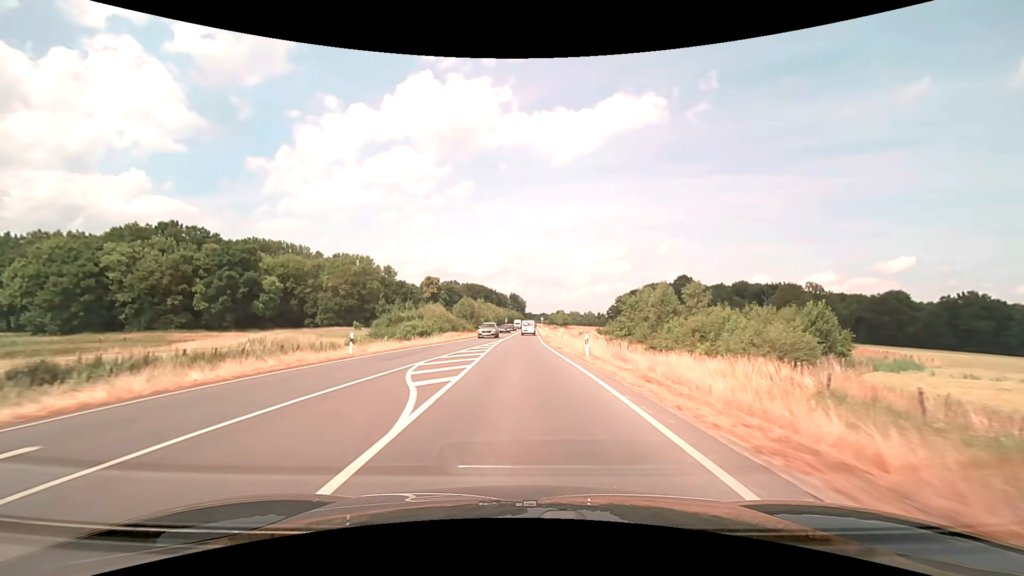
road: secondary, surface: asphalt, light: Day
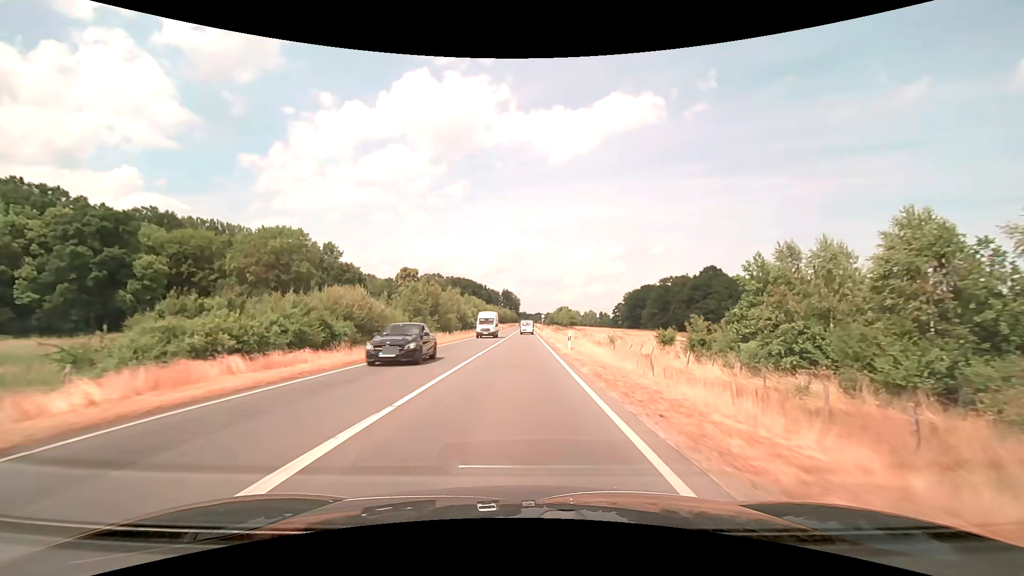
(+0.3, +44.5) m; +1°
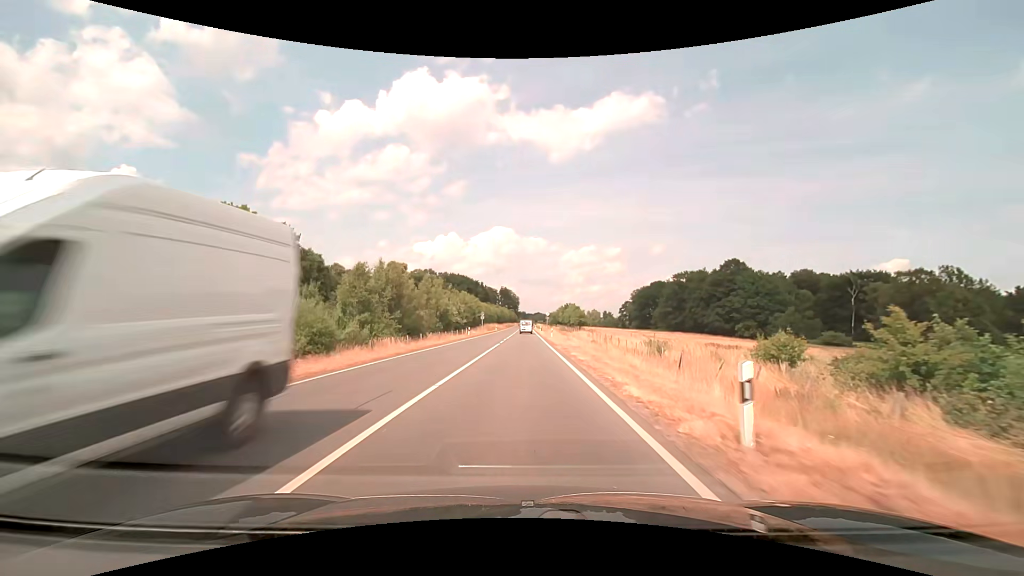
(0.0, +22.3) m; 0°
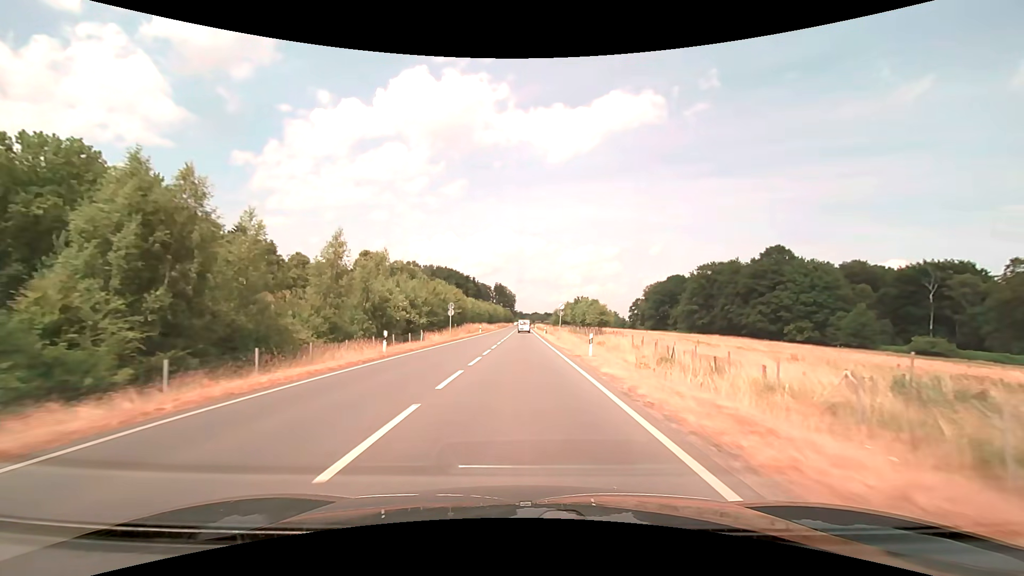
(+0.1, +33.6) m; 0°
(0, +10) (0, +20) (0, +30) (0, +40) (0, +50) (0, +60) (0, +70) (0, +80) (0, +90) (0, +100) m
